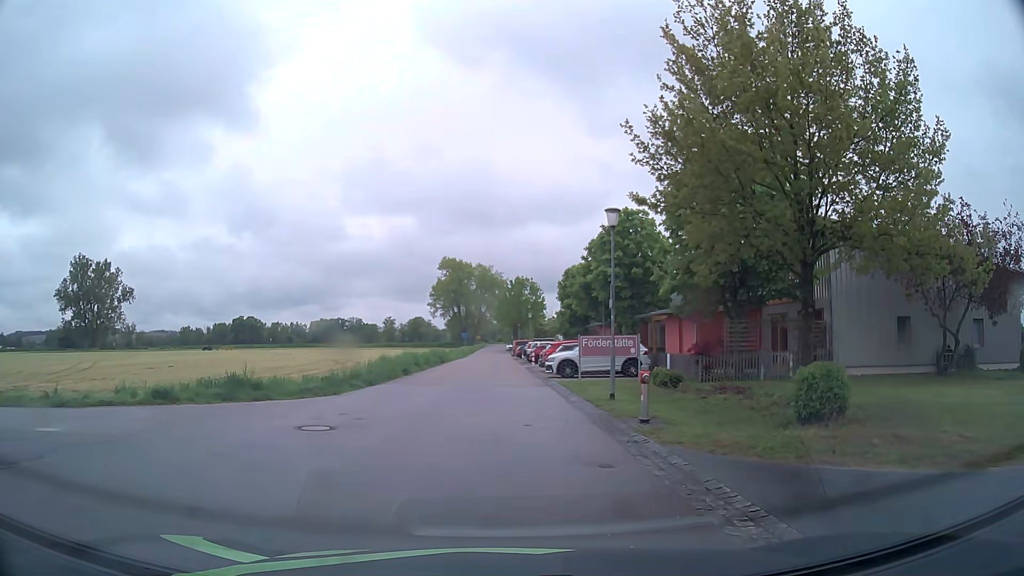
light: Day
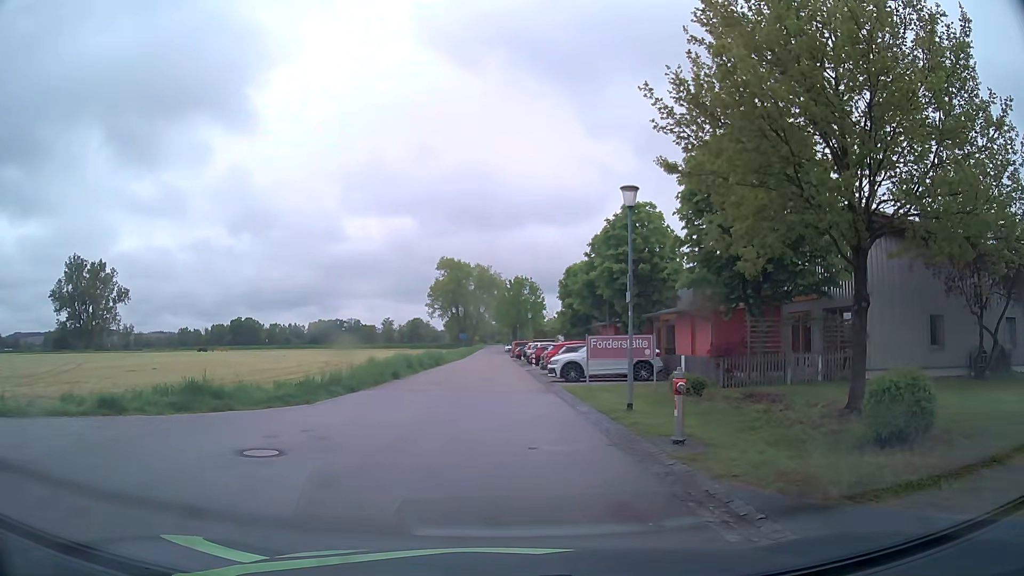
(0.0, +2.5) m; 0°
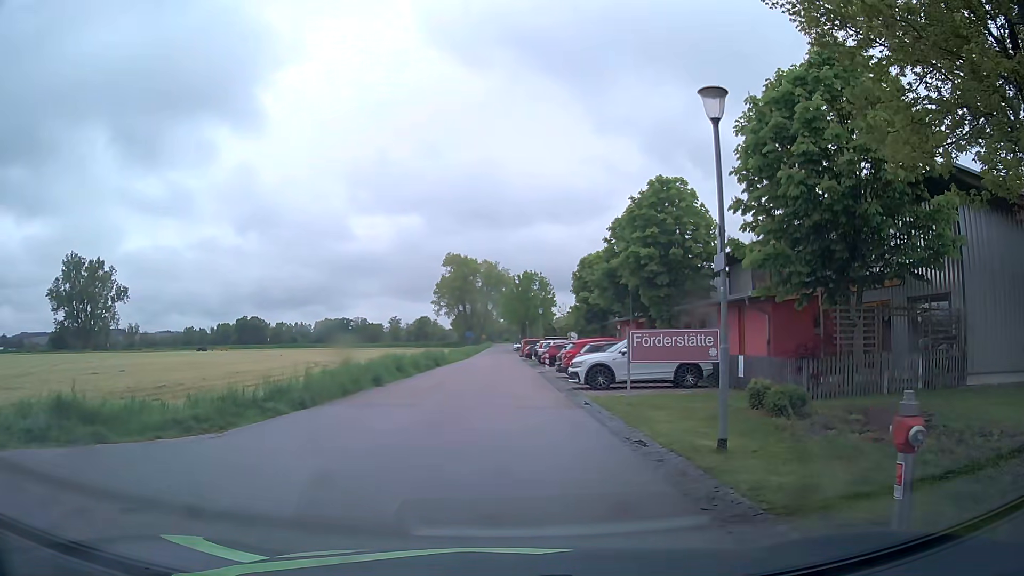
(0.0, +5.6) m; 0°
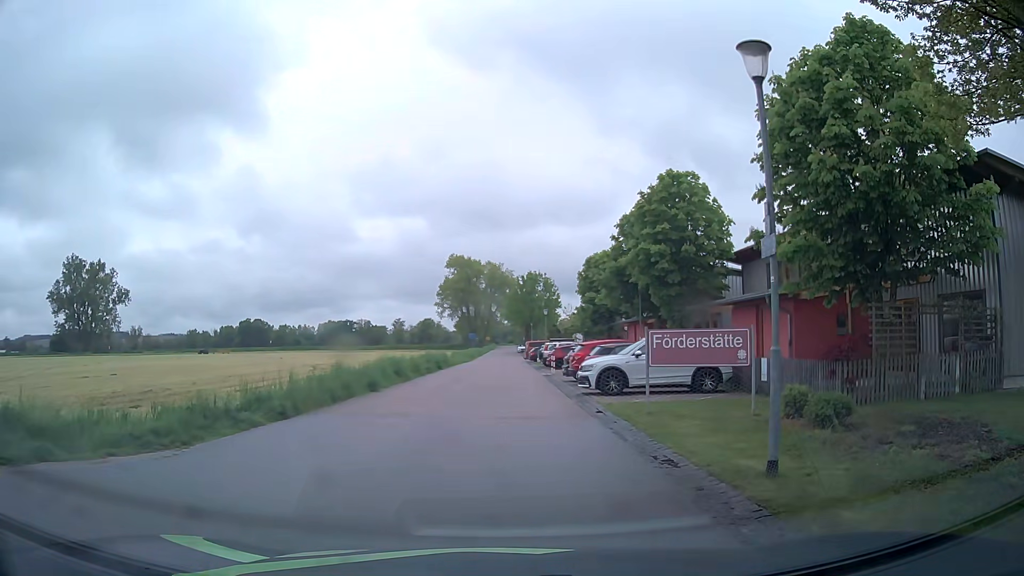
(0.0, +1.5) m; 0°
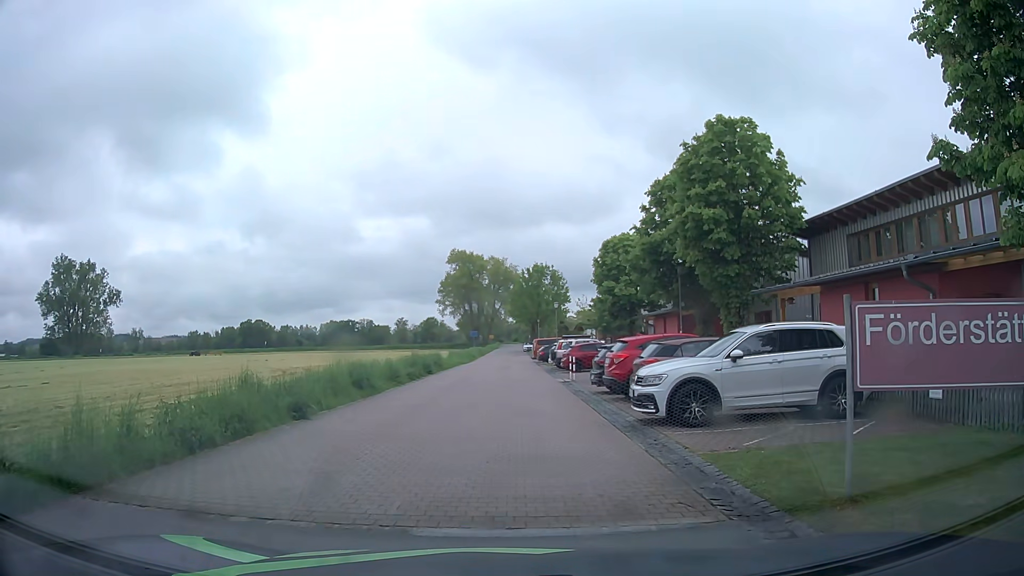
(-0.2, +7.8) m; 0°
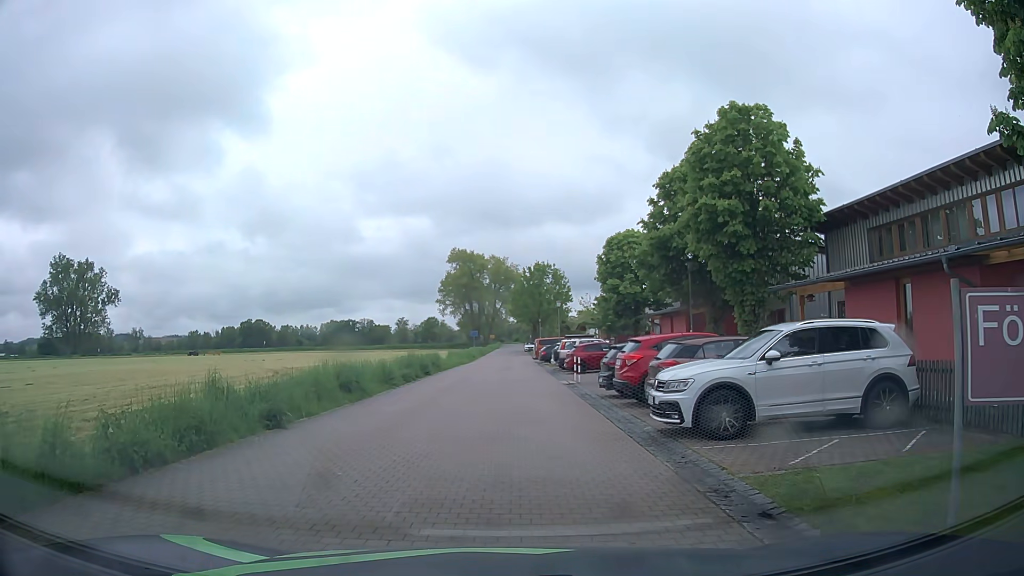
(0.0, +1.5) m; -1°
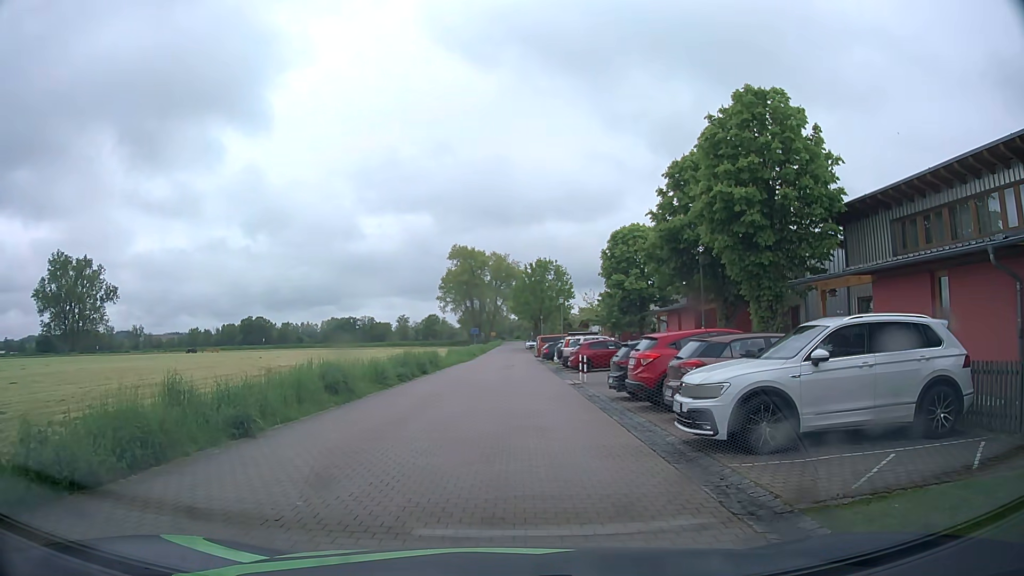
(0.0, +1.5) m; 0°
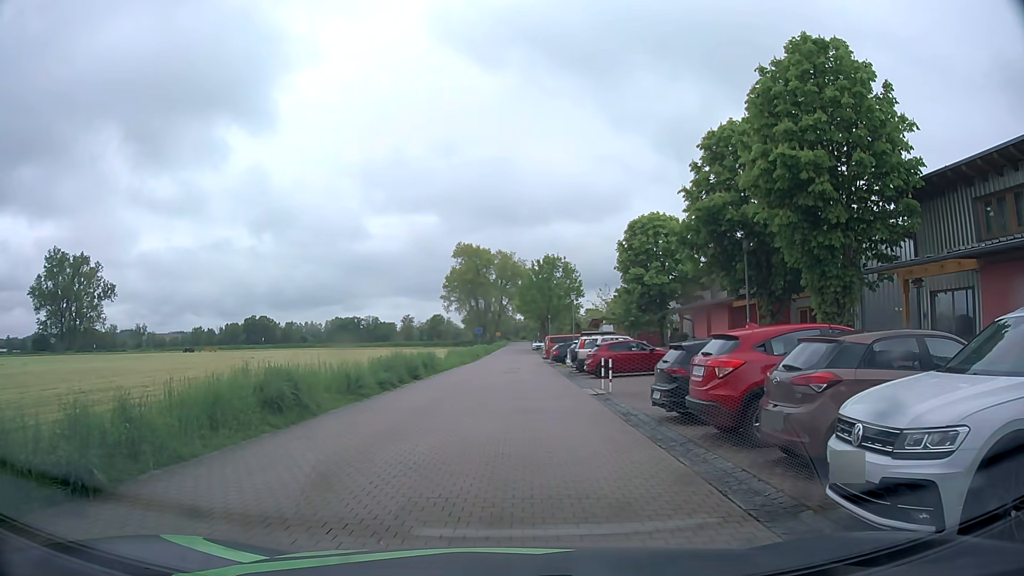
(0.0, +4.5) m; -1°
(0, +10) (0, +20) (0, +30) (0, +40) (+1, +50) (+1, +60) (+1, +70) (+1, +80) (+1, +90) (+2, +100) m
